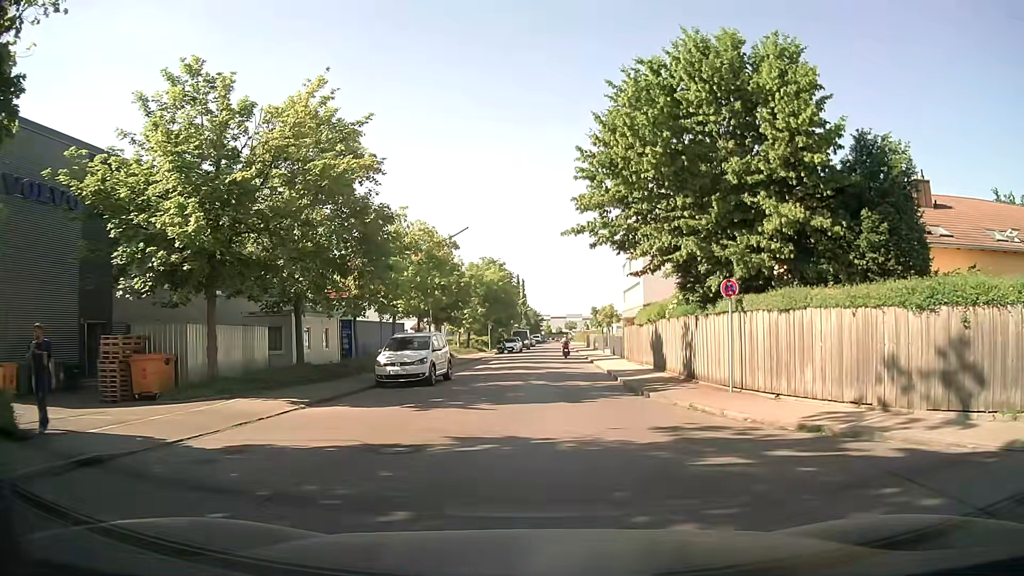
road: residential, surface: asphalt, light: Day
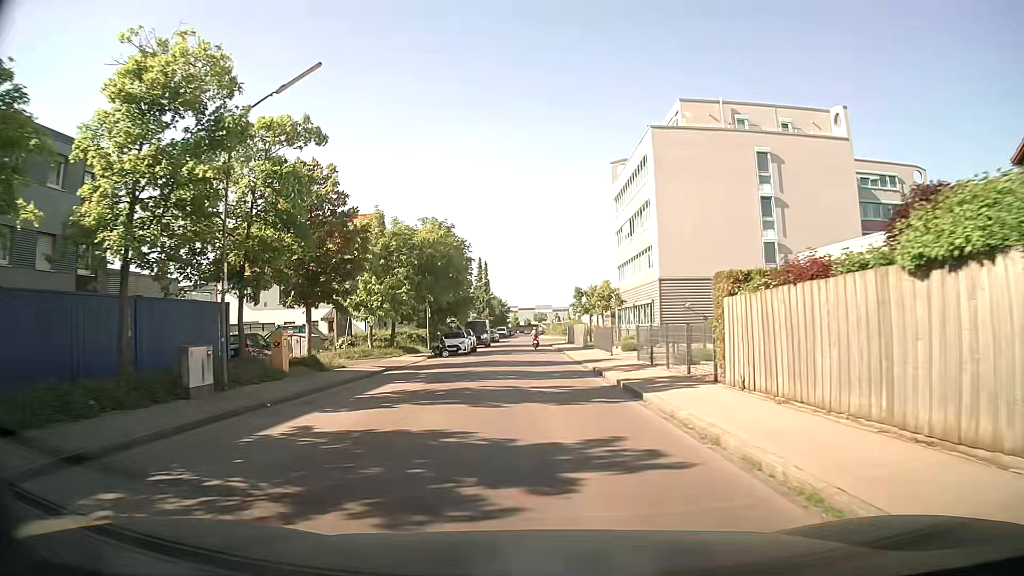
(+0.3, +24.6) m; +3°
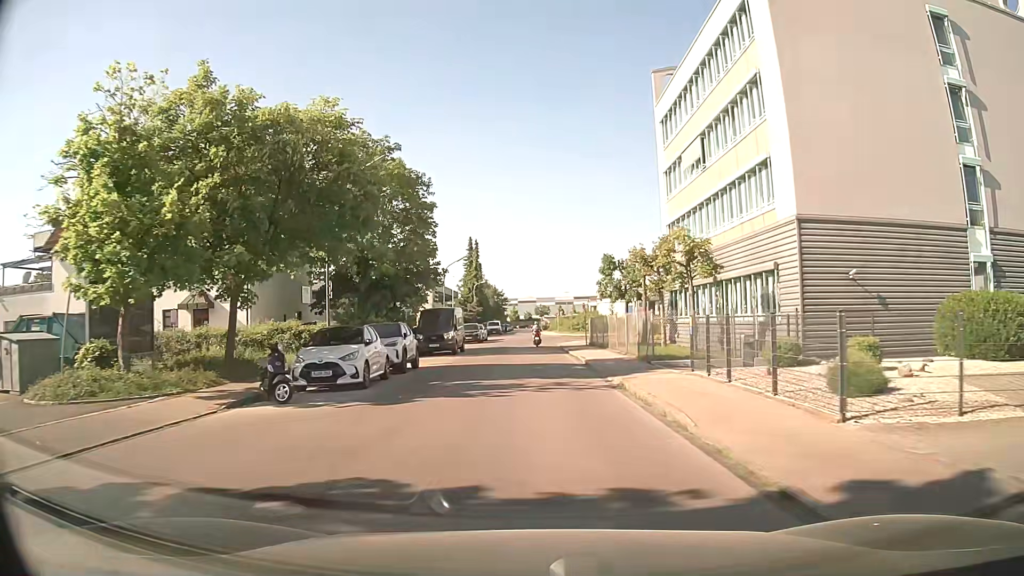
(-0.2, +24.7) m; 0°
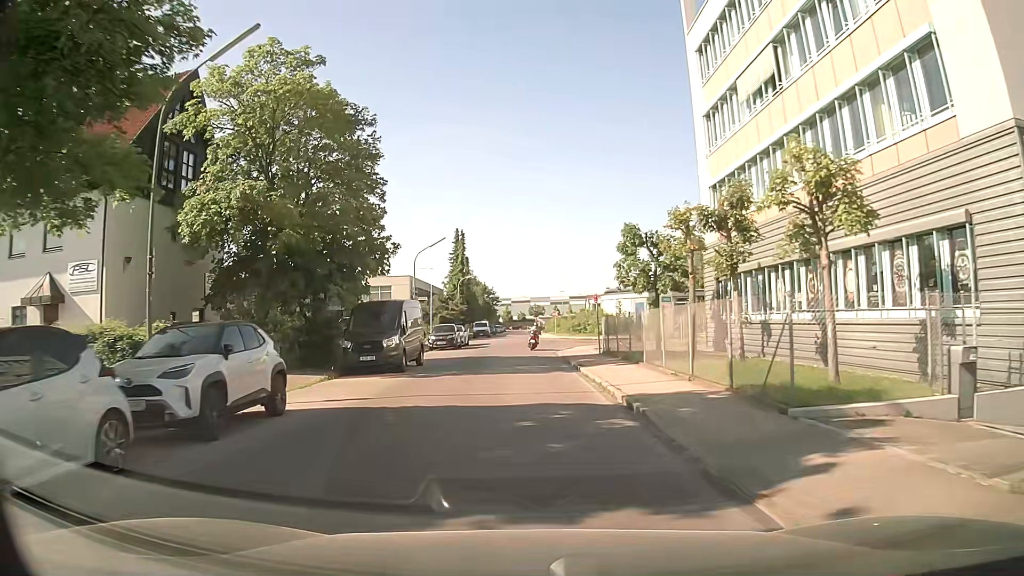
(+0.1, +12.0) m; 0°
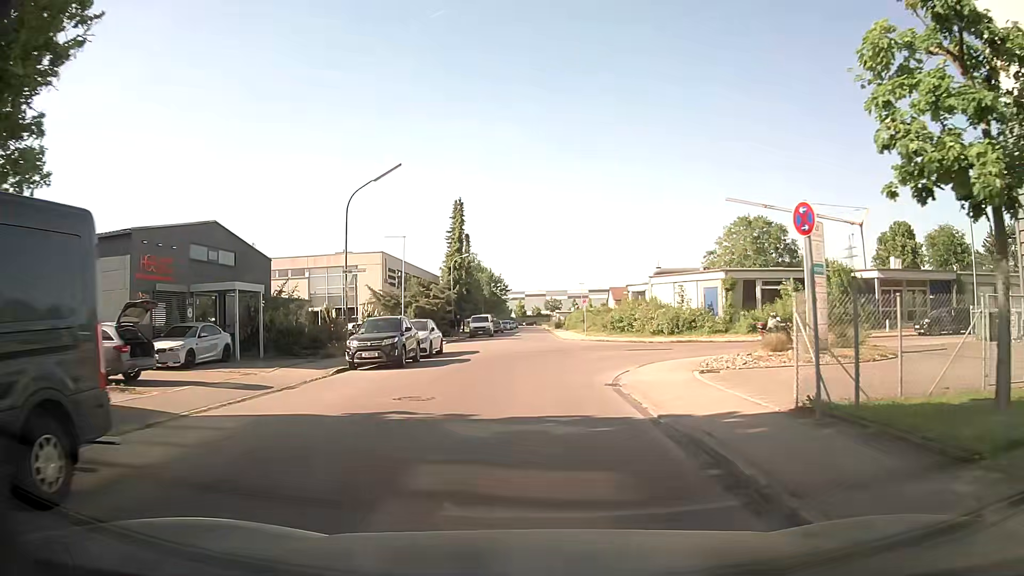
(-0.4, +21.0) m; -1°
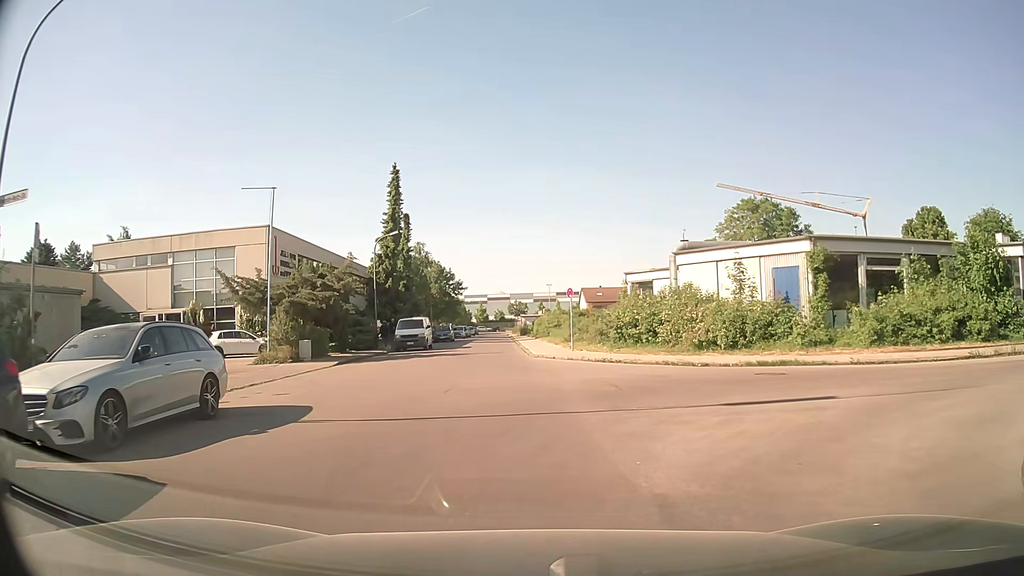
(+0.3, +18.0) m; +3°
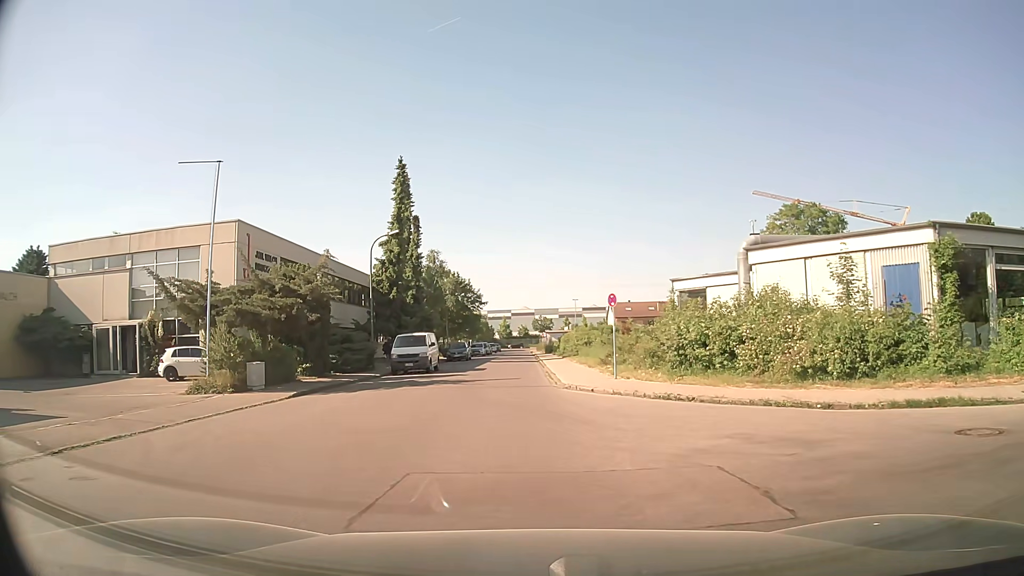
(0.0, +7.5) m; -3°
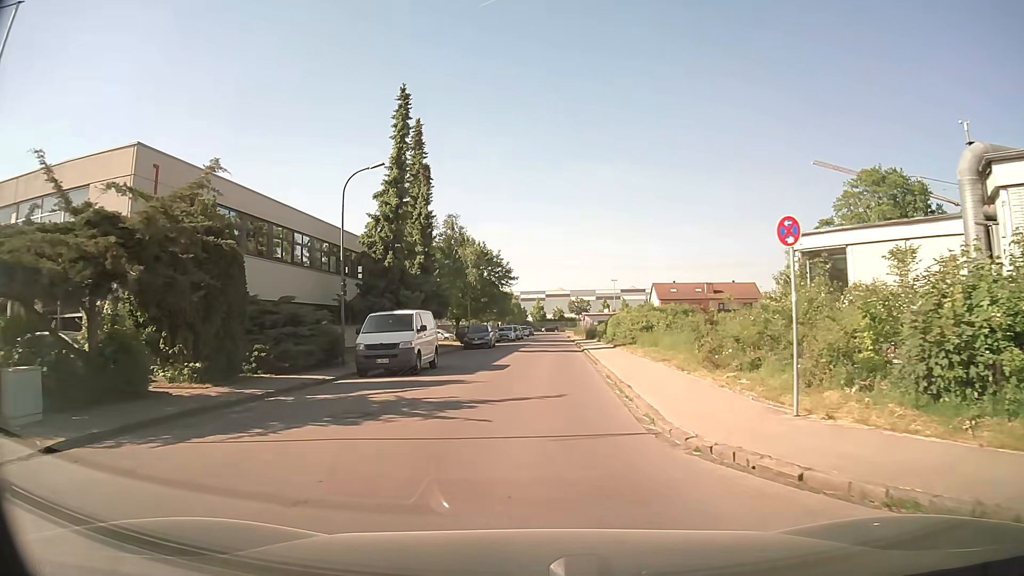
(-0.2, +12.4) m; -2°
(0, +10) (0, +20) (+1, +30) (+1, +40) (+1, +50) (+2, +60) (+2, +70) (+2, +80) (+3, +90) (+3, +100) m
